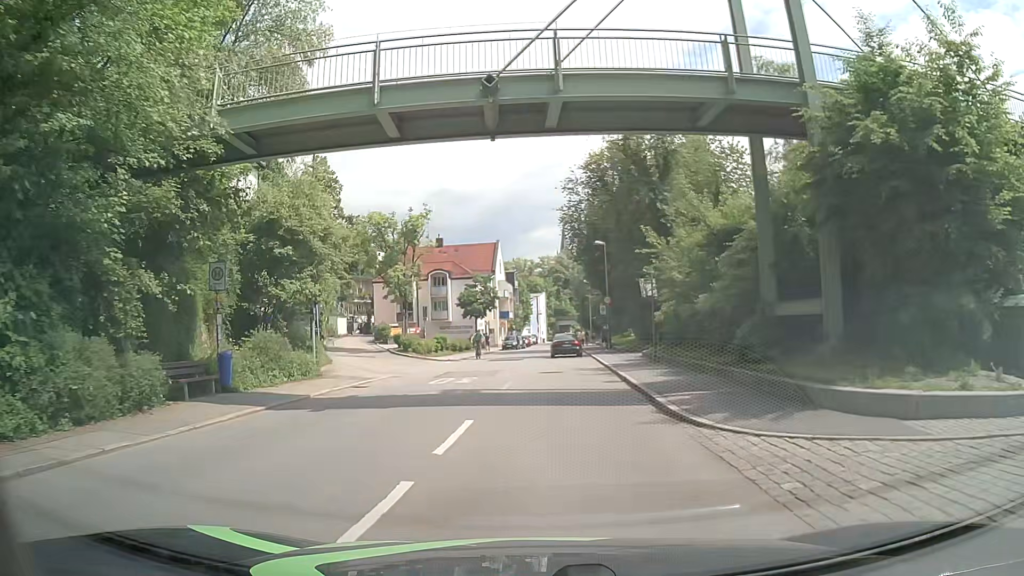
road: tertiary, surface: asphalt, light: Day
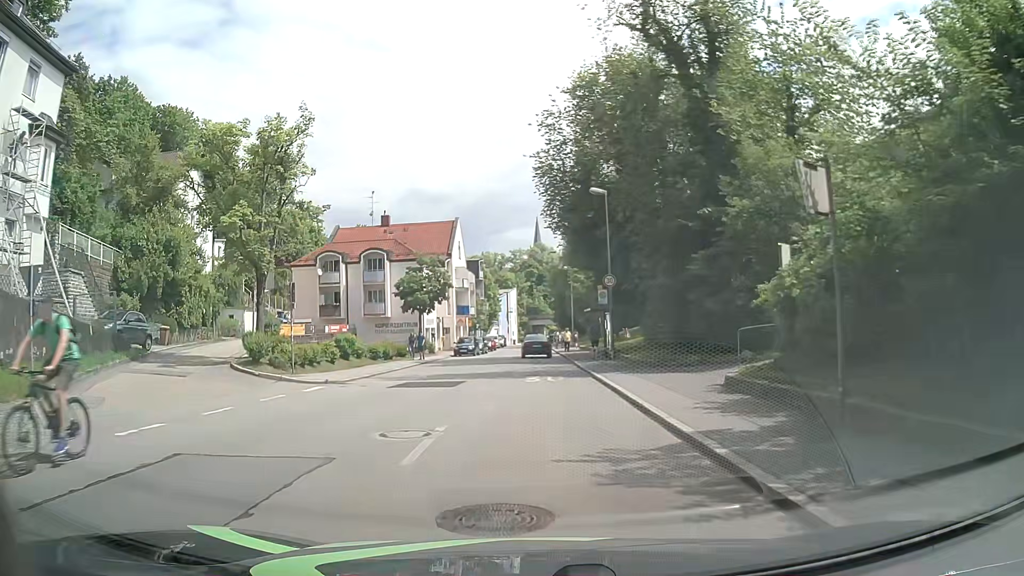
(+0.3, +18.6) m; +2°
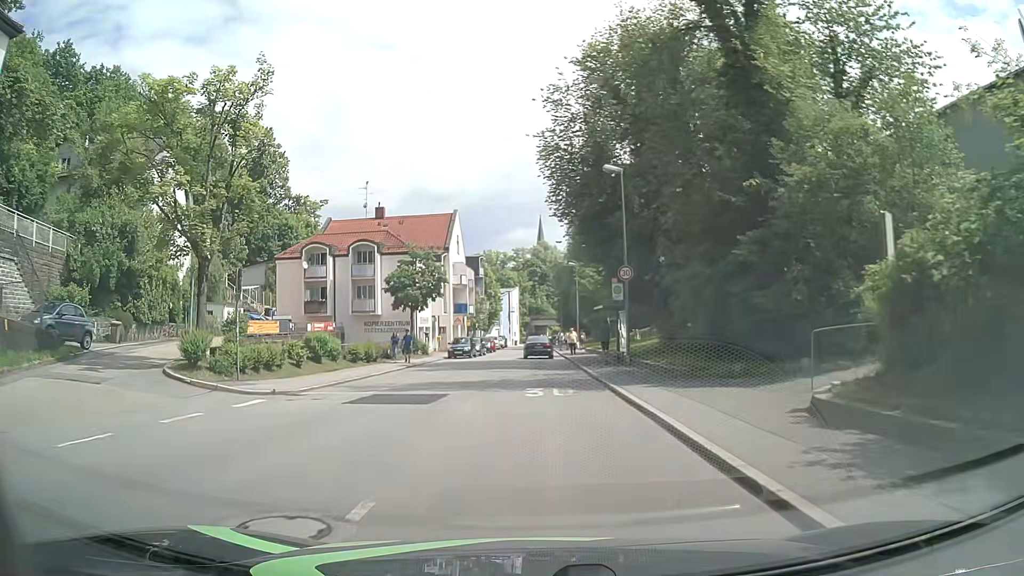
(0.0, +4.6) m; -1°
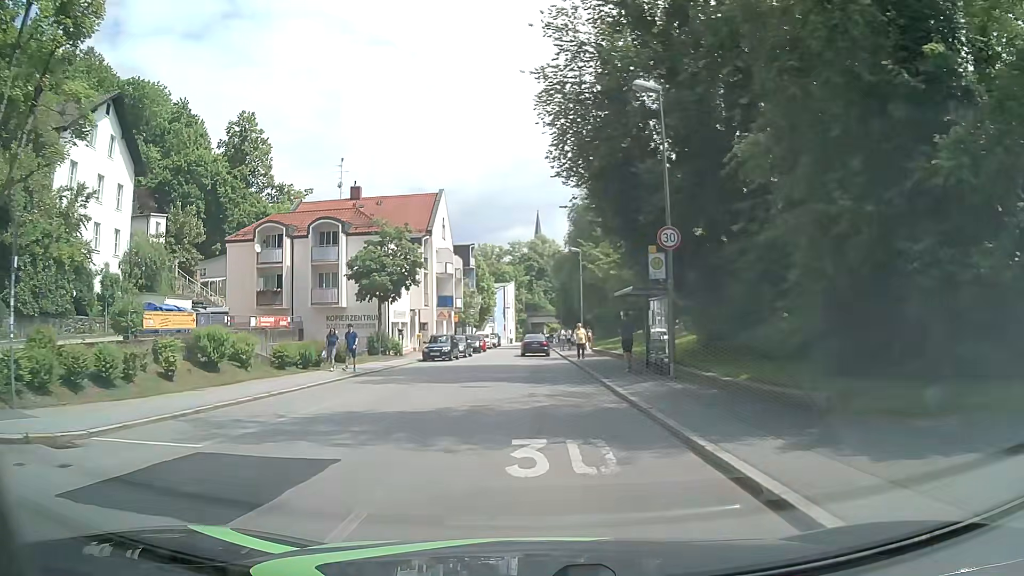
(+0.2, +9.2) m; +2°
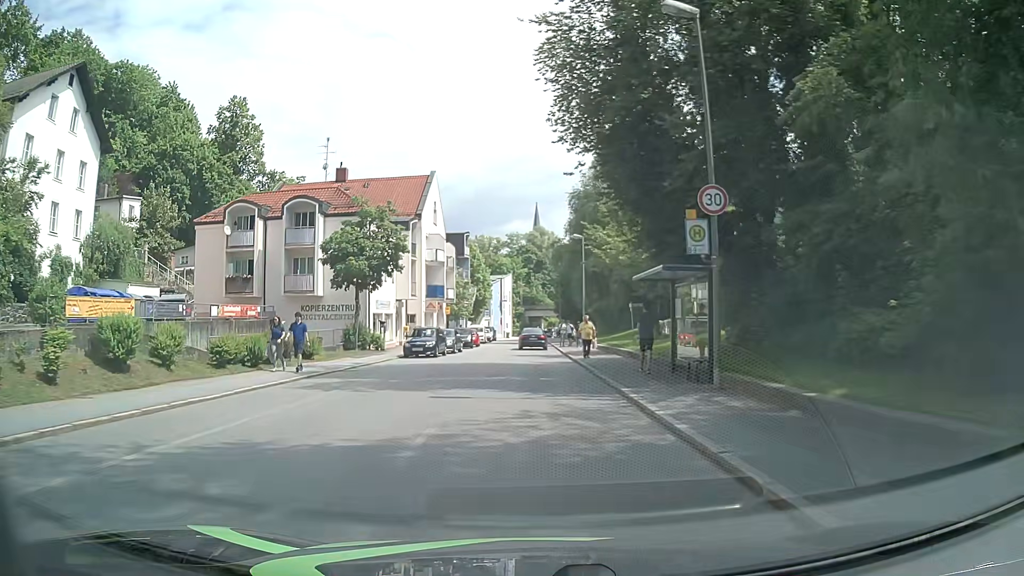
(0.0, +4.6) m; 0°
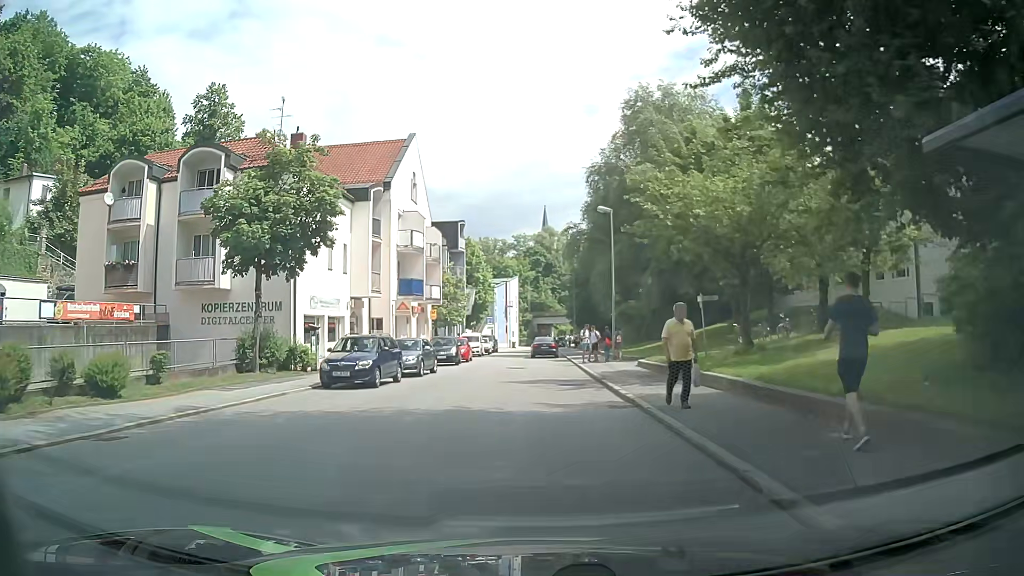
(0.0, +13.8) m; -1°
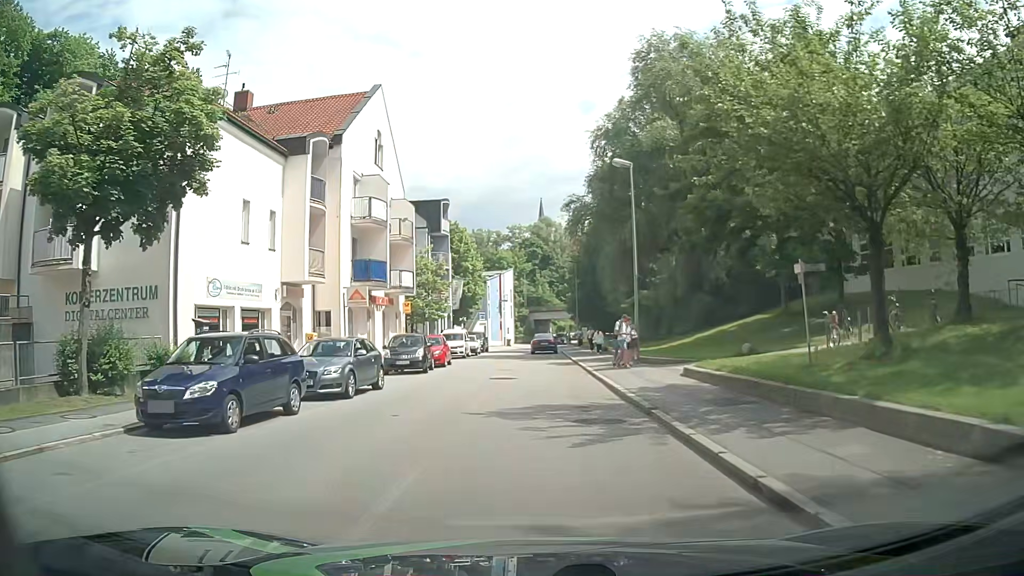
(+0.1, +9.1) m; +1°
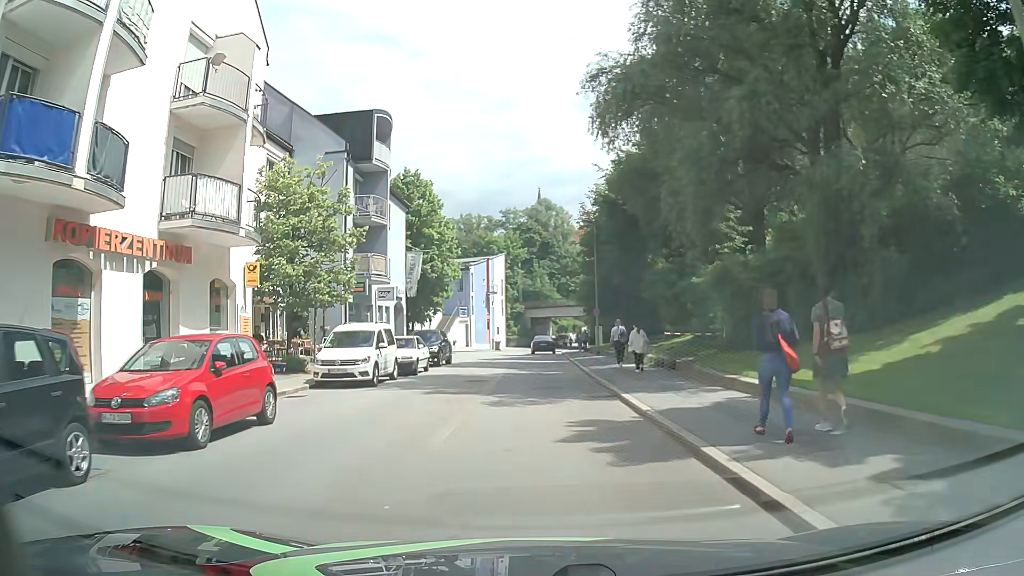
(-0.2, +22.6) m; 0°
(0, +10) (0, +20) (0, +30) (0, +40) (0, +50) (0, +60) (+1, +70) (+2, +80) (+4, +90) (+6, +99) m
